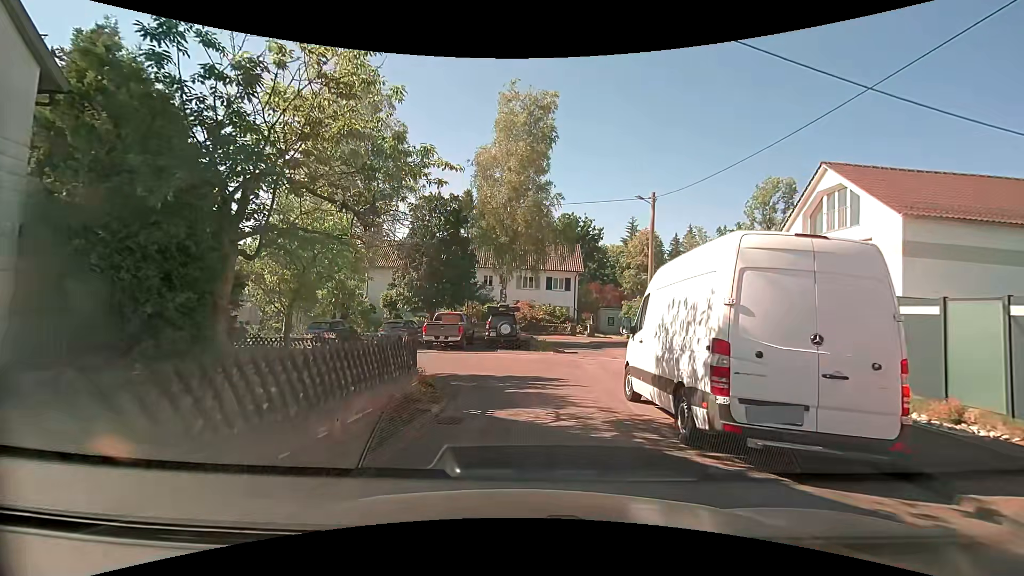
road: residential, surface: asphalt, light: Day
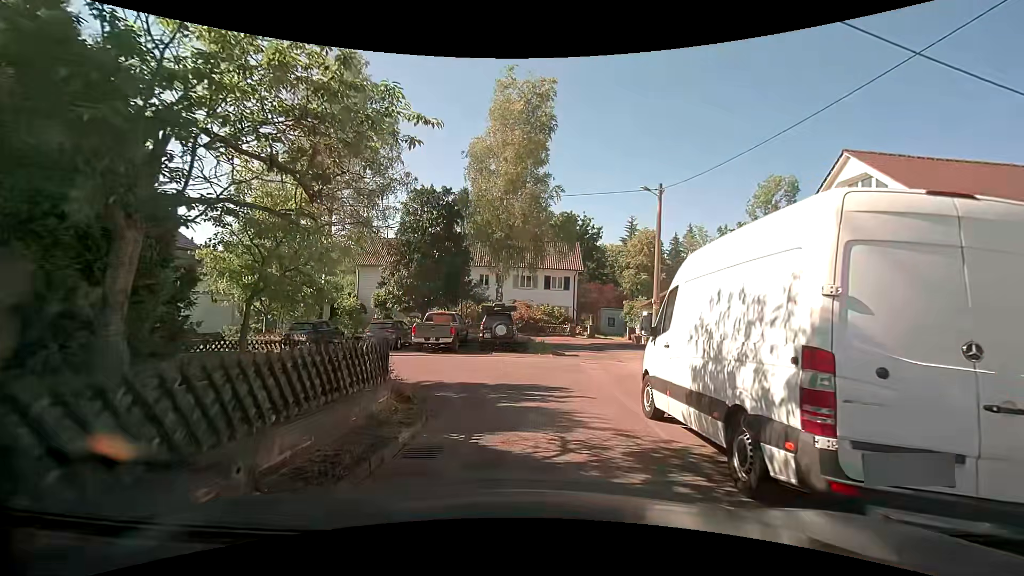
(0.0, +1.8) m; -1°
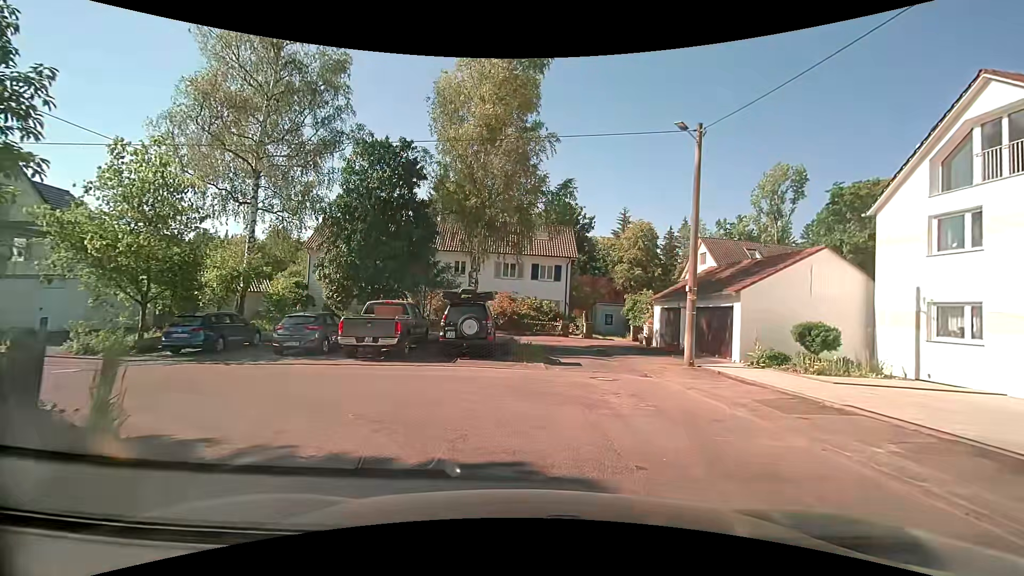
(+0.2, +7.2) m; +1°
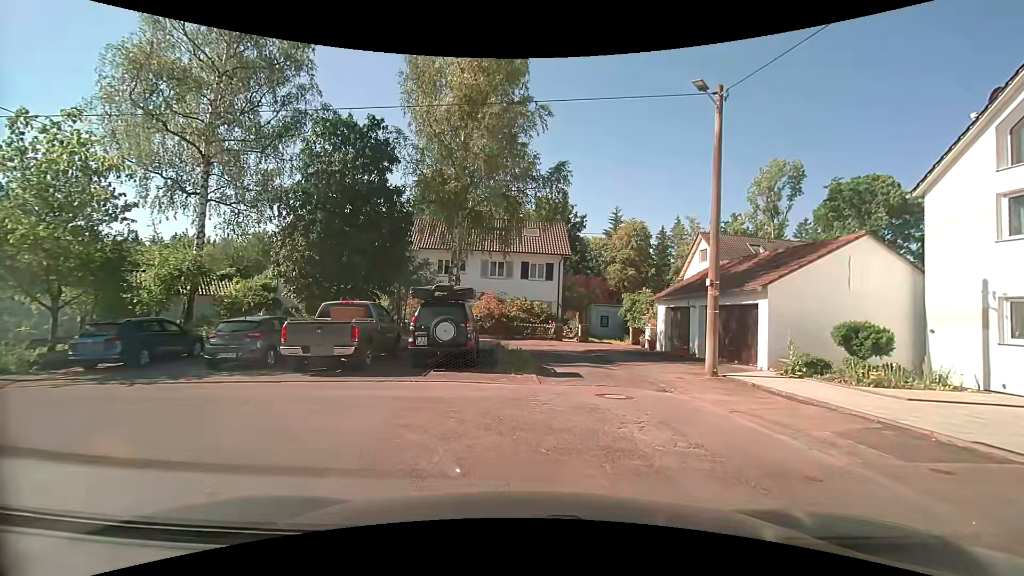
(+0.1, +2.9) m; +3°
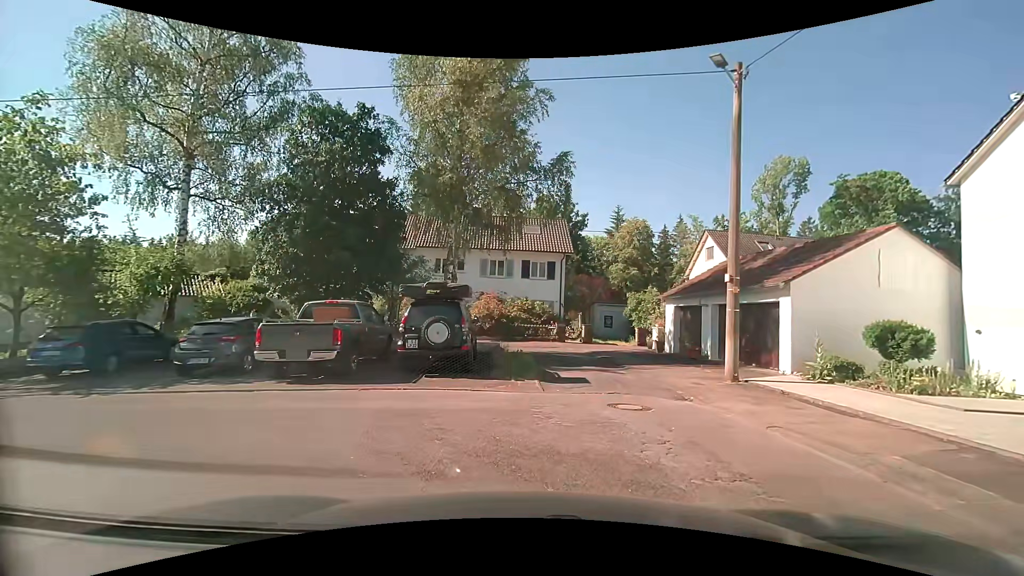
(0.0, +1.2) m; -1°
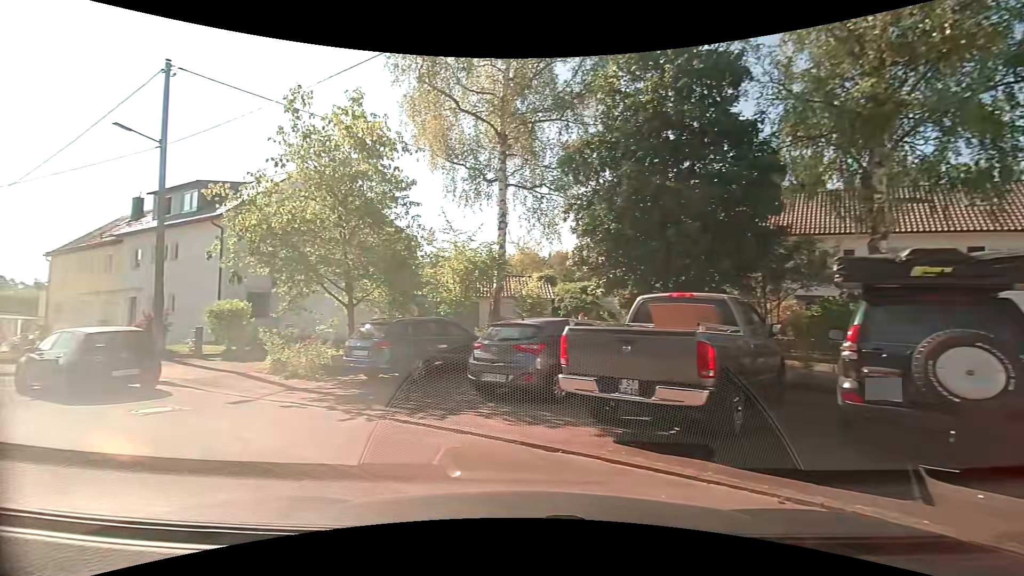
(-1.3, +6.1) m; -36°
